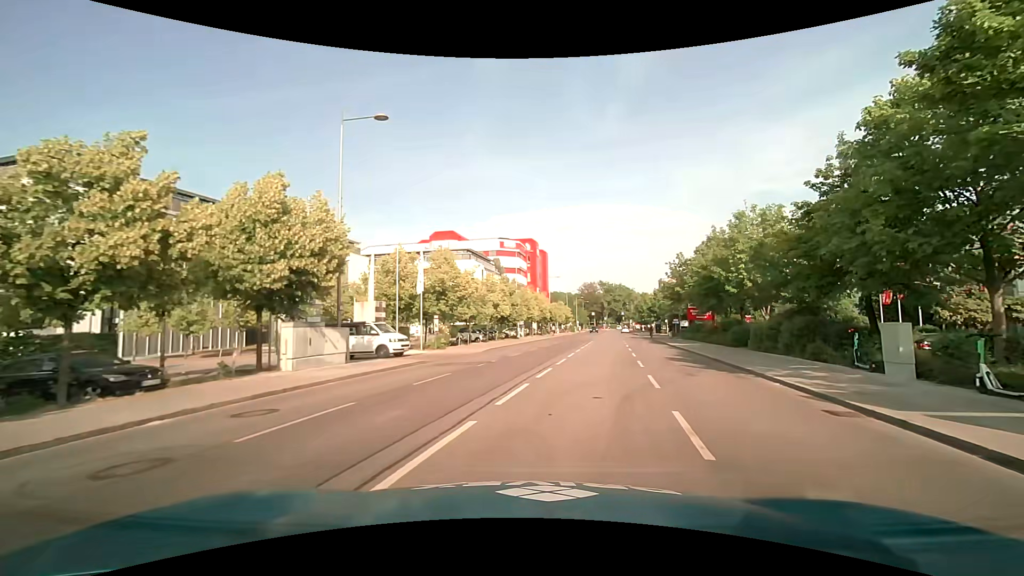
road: service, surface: asphalt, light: Day
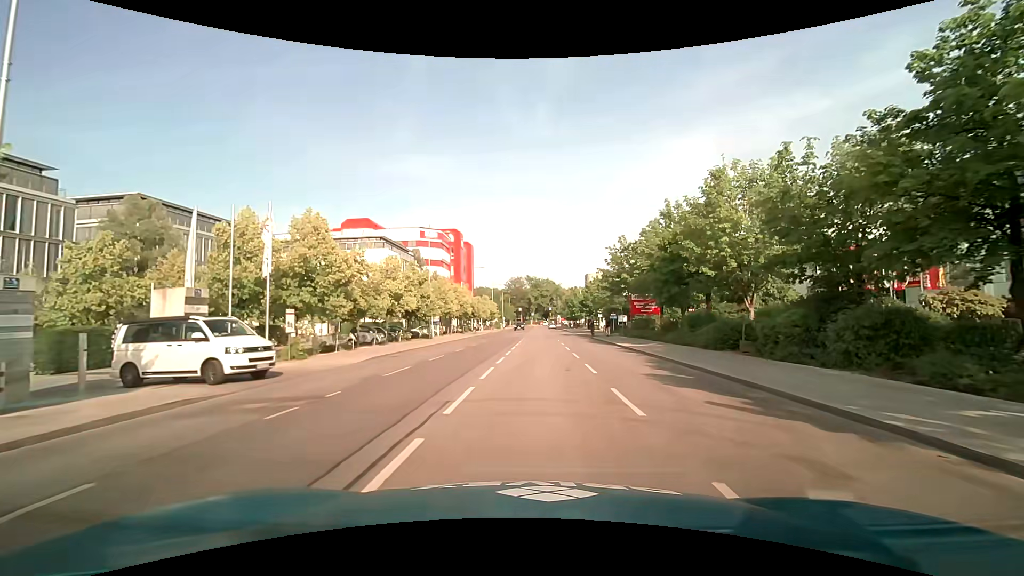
(+0.7, +10.2) m; +8°
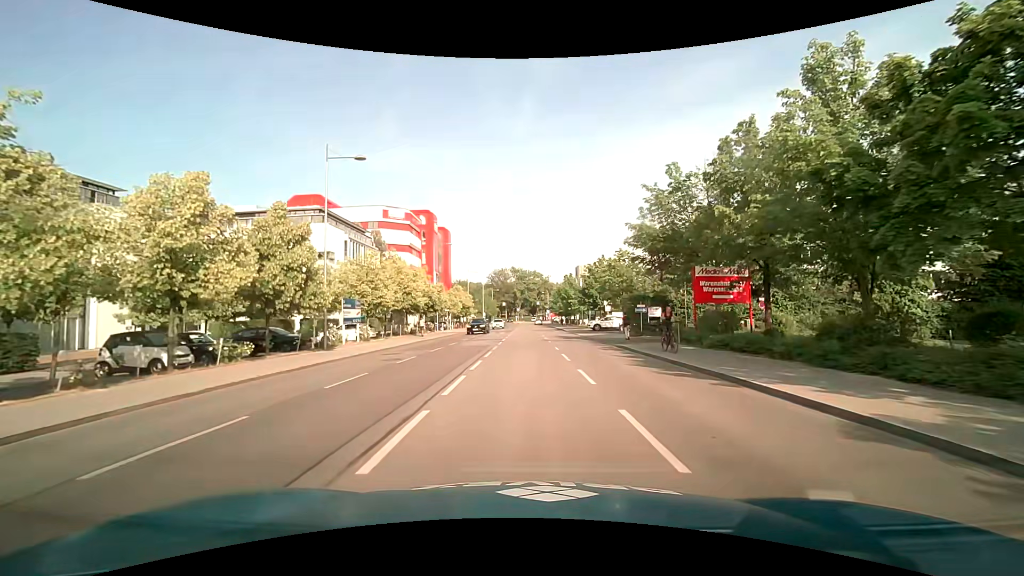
(+0.5, +20.7) m; +2°
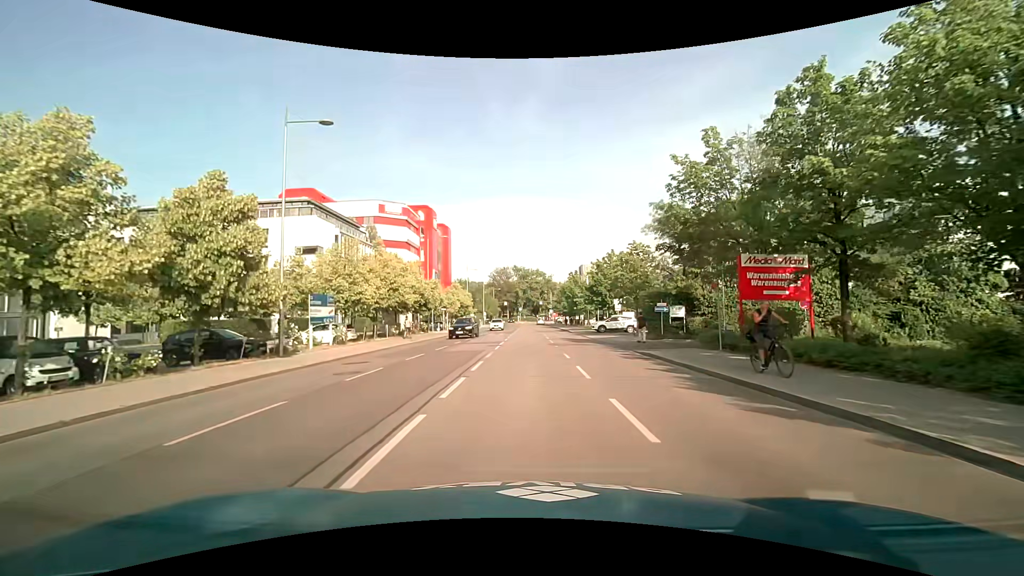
(0.0, +4.9) m; -1°
